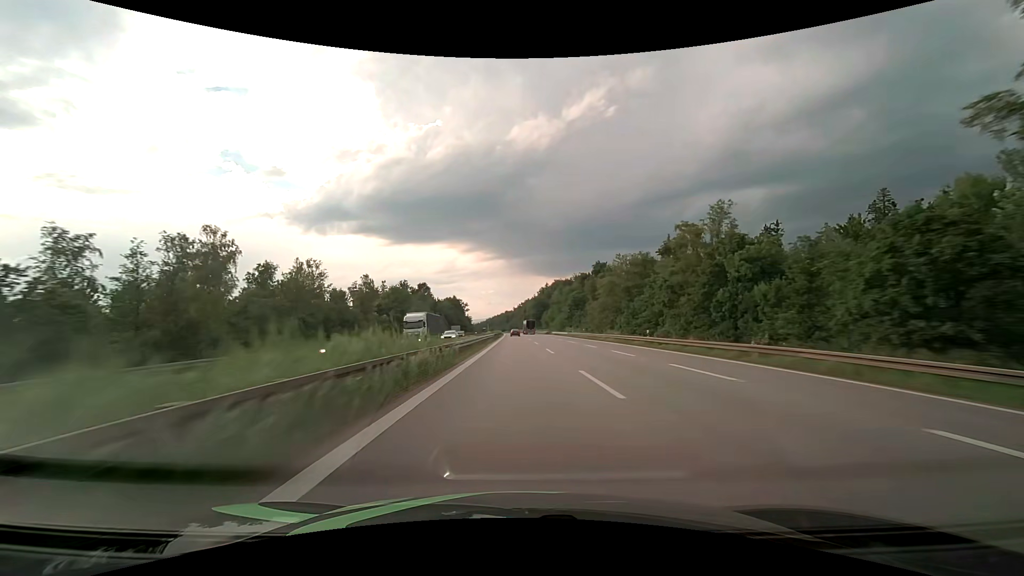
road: motorway_link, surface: asphalt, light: Day
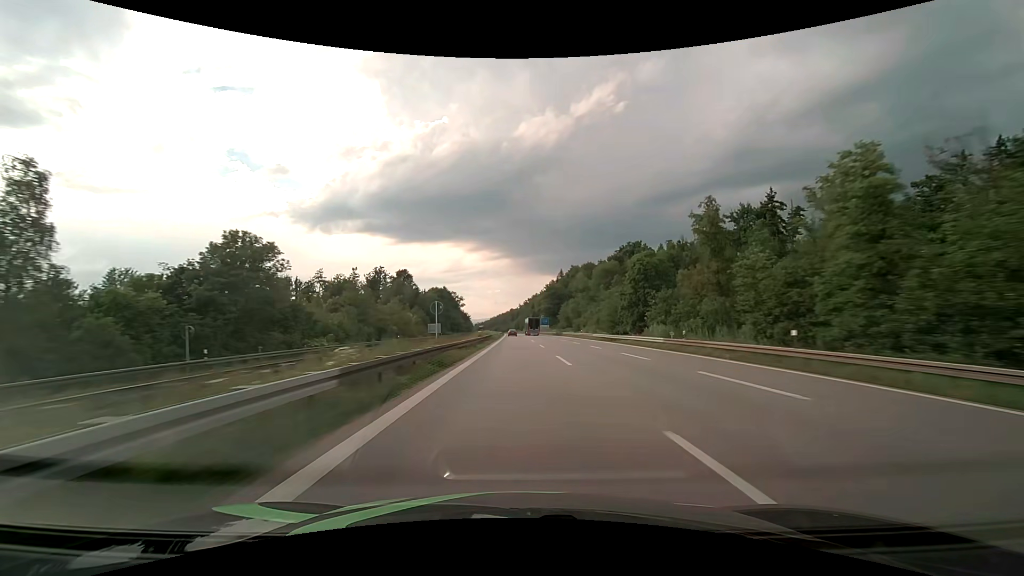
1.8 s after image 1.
(-0.4, +63.0) m; -1°
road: motorway
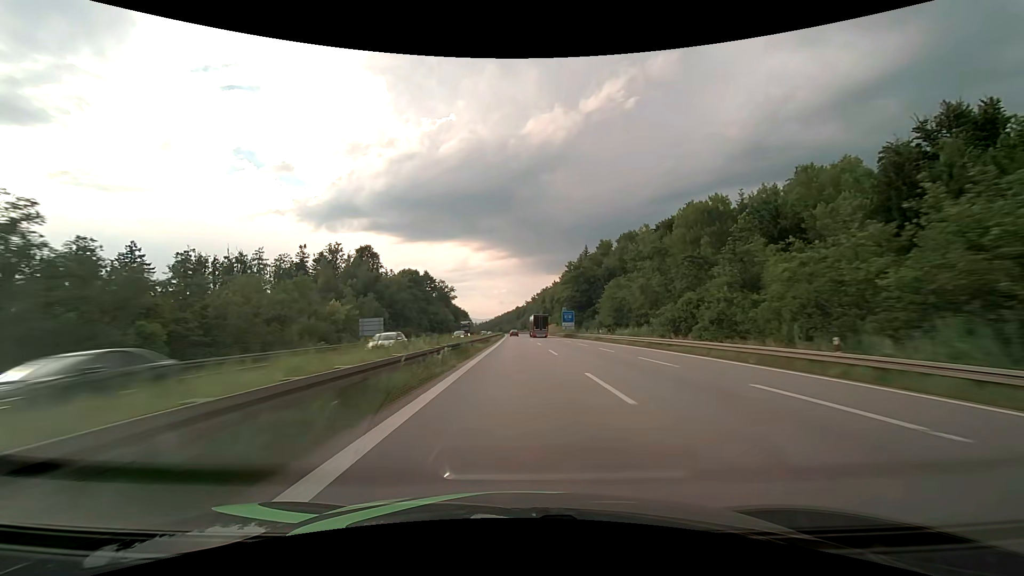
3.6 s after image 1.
(-0.5, +63.3) m; -1°
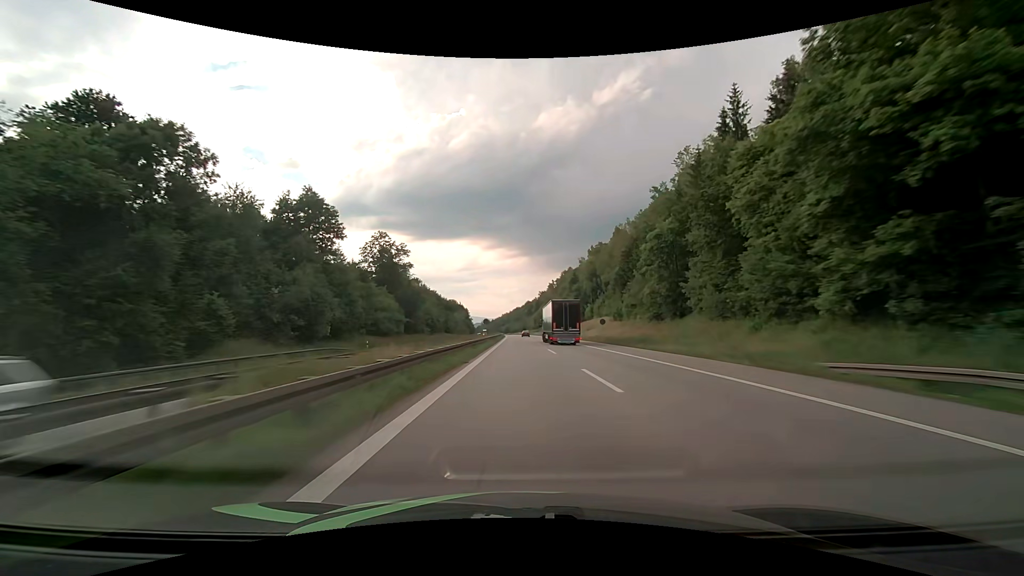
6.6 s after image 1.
(-1.1, +106.3) m; -1°
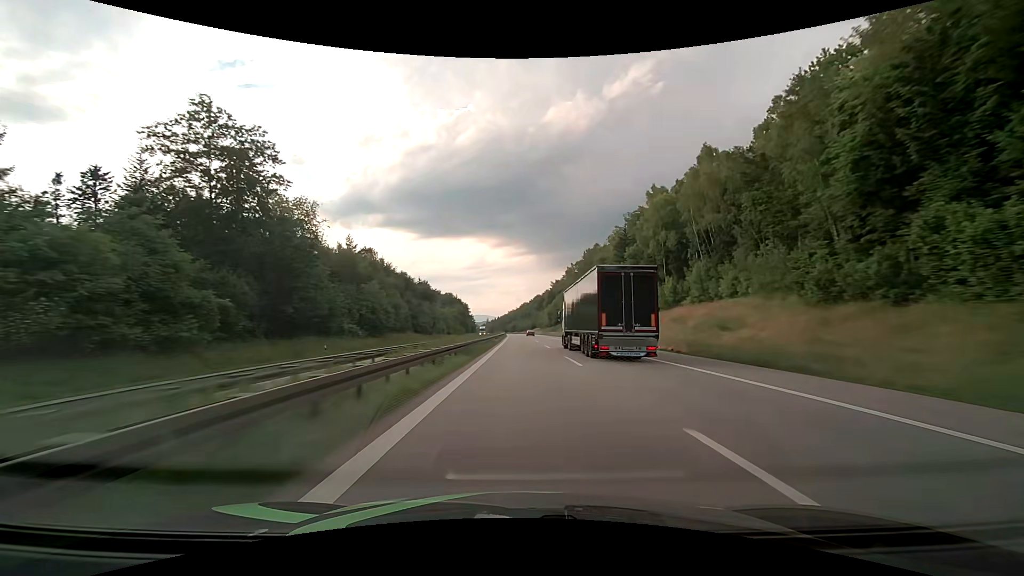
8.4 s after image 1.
(-0.3, +64.1) m; -1°
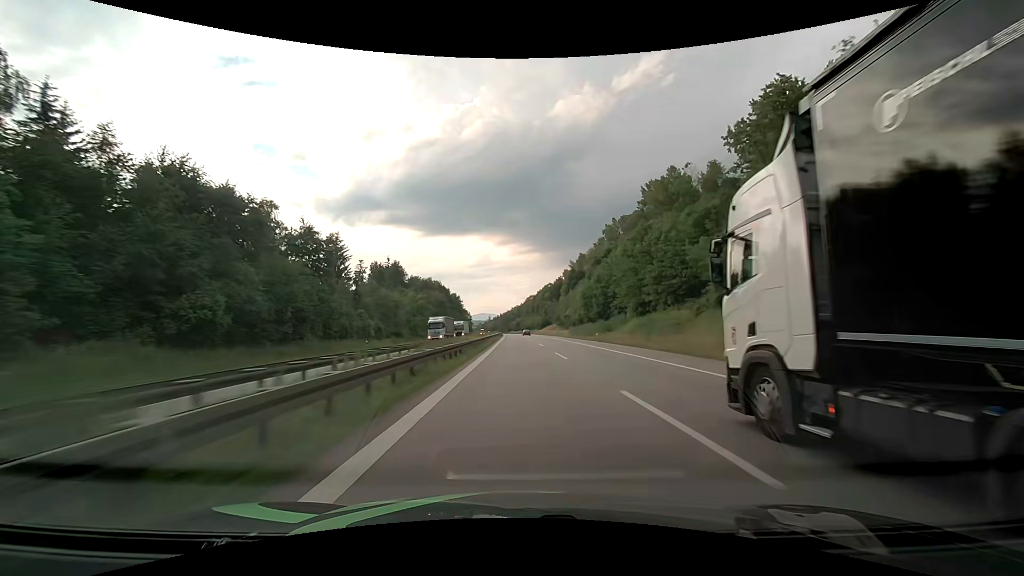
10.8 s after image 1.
(-0.4, +85.8) m; -1°
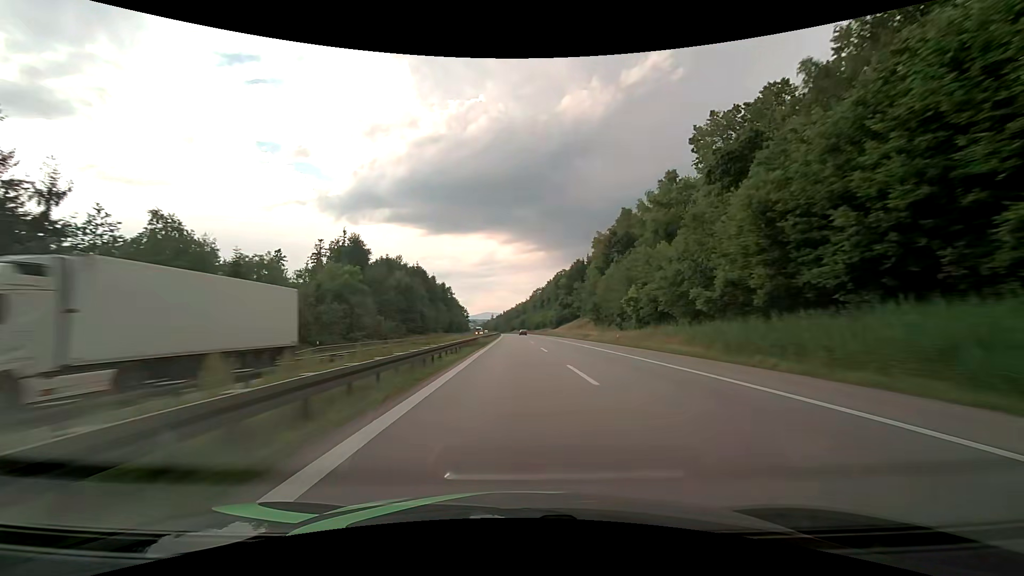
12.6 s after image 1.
(-0.3, +64.4) m; -1°
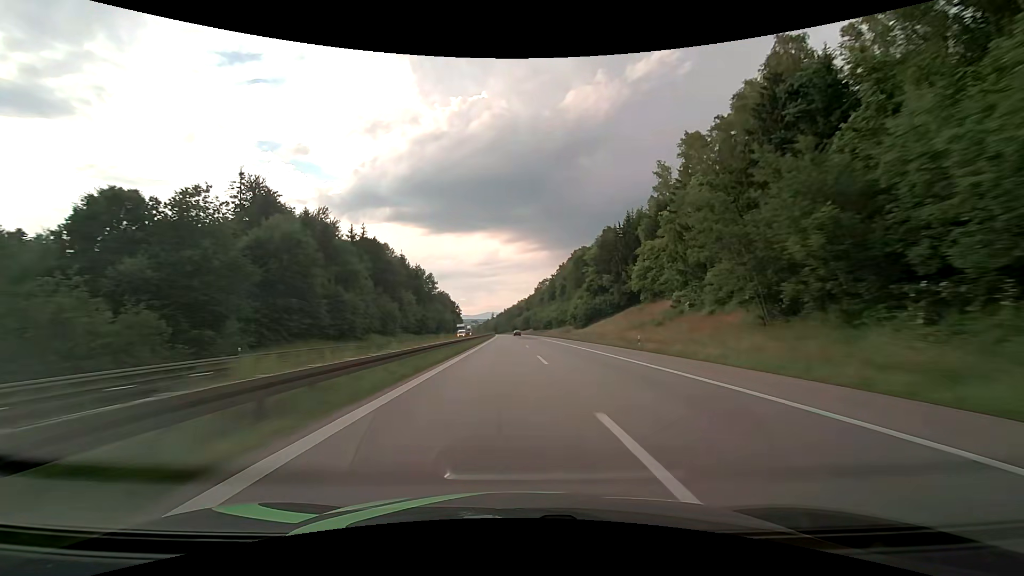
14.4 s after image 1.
(-0.2, +64.4) m; 0°
(0, +10) (0, +20) (0, +30) (0, +40) (0, +50) (0, +60) (0, +70) (0, +80) (0, +90) (0, +100) m
